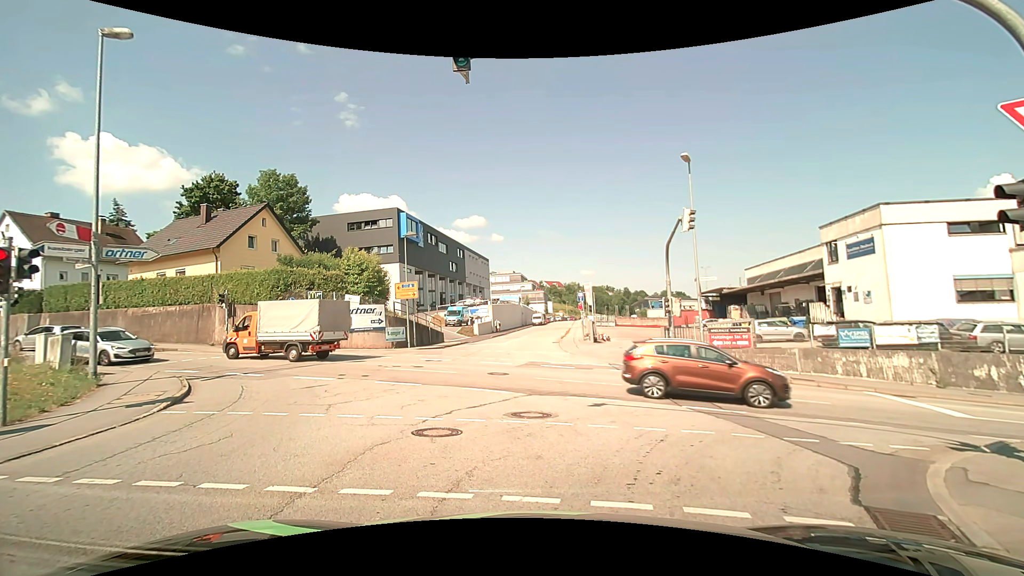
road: residential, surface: asphalt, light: Day
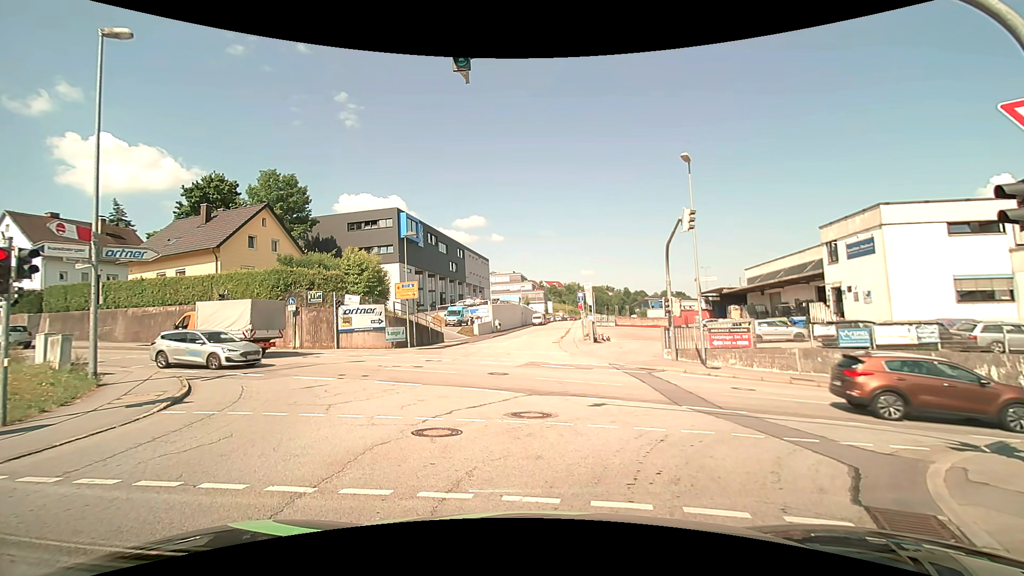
(0.0, 0.0) m; 0°
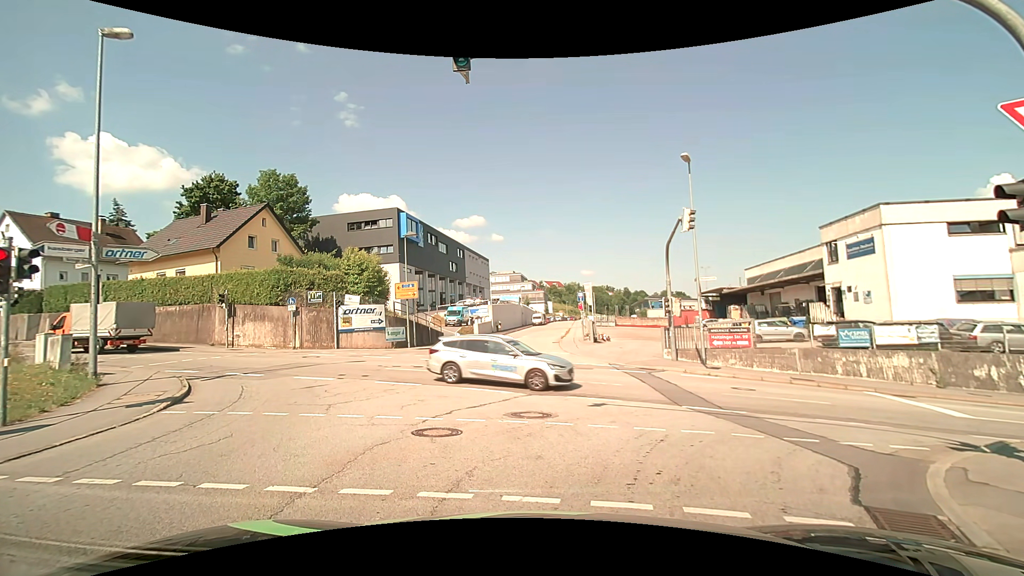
(0.0, 0.0) m; 0°
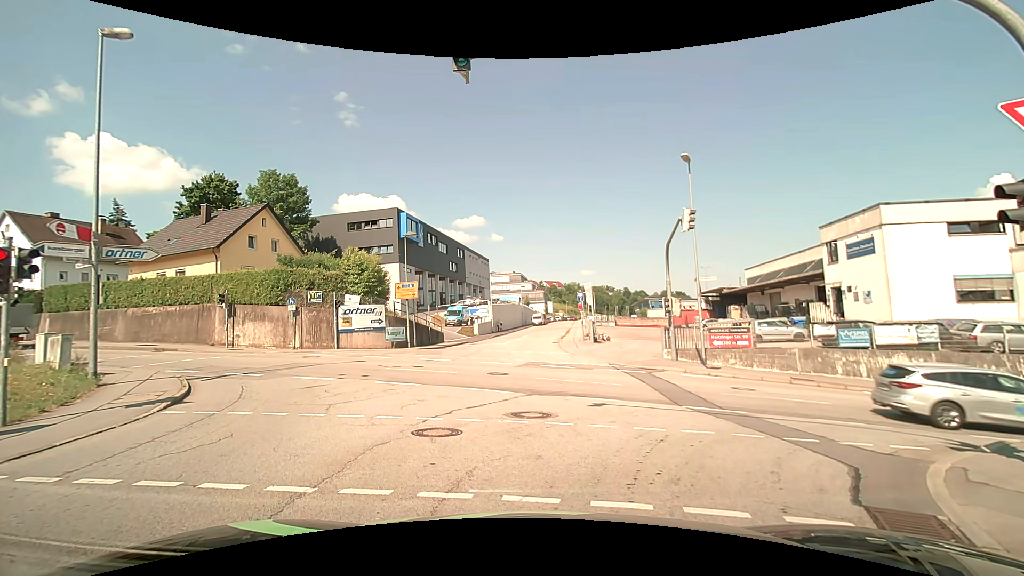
(0.0, 0.0) m; 0°
